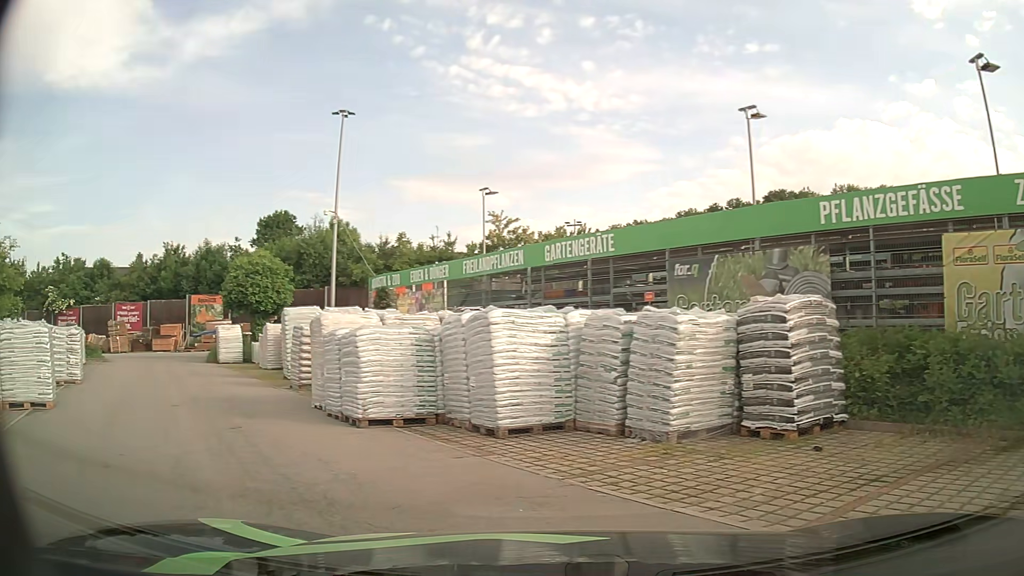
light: Day
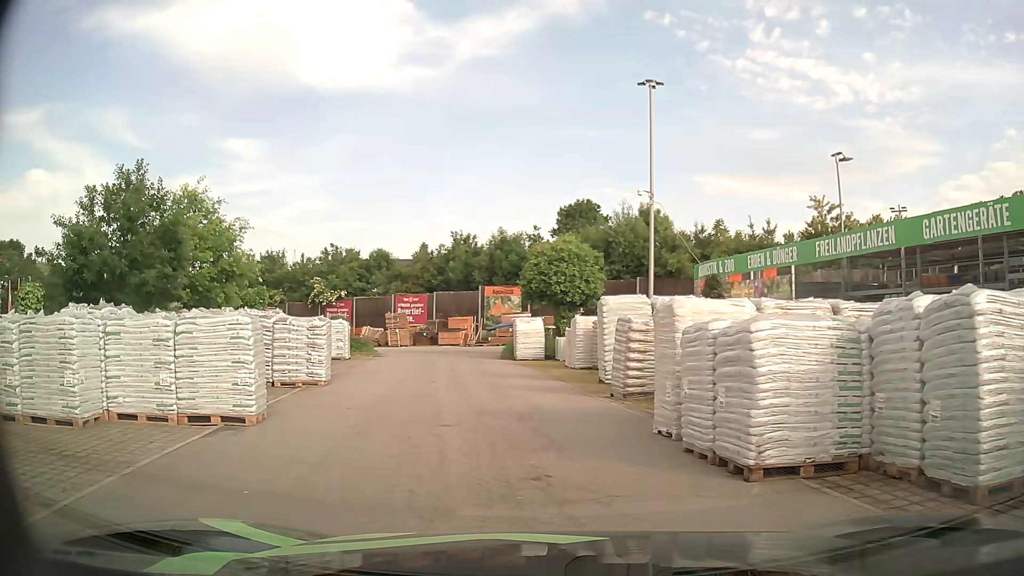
(-0.9, +3.7) m; -24°
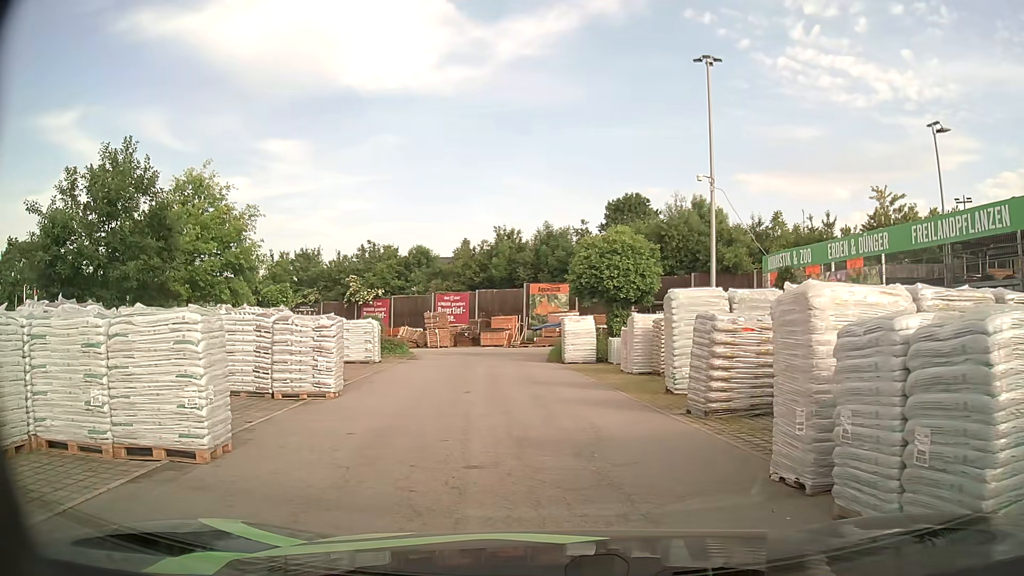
(-0.1, +2.8) m; -4°
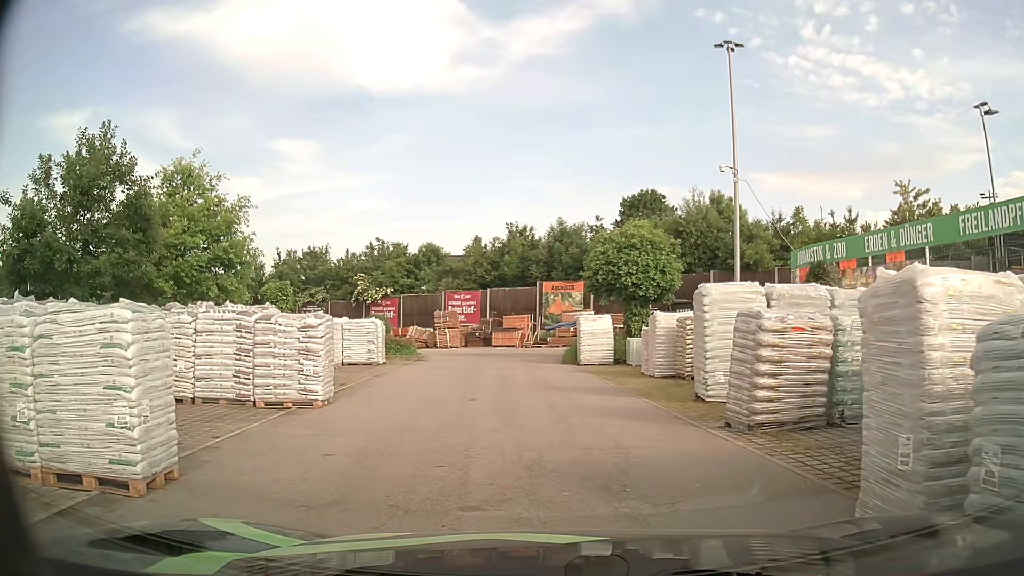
(0.0, +1.5) m; -1°
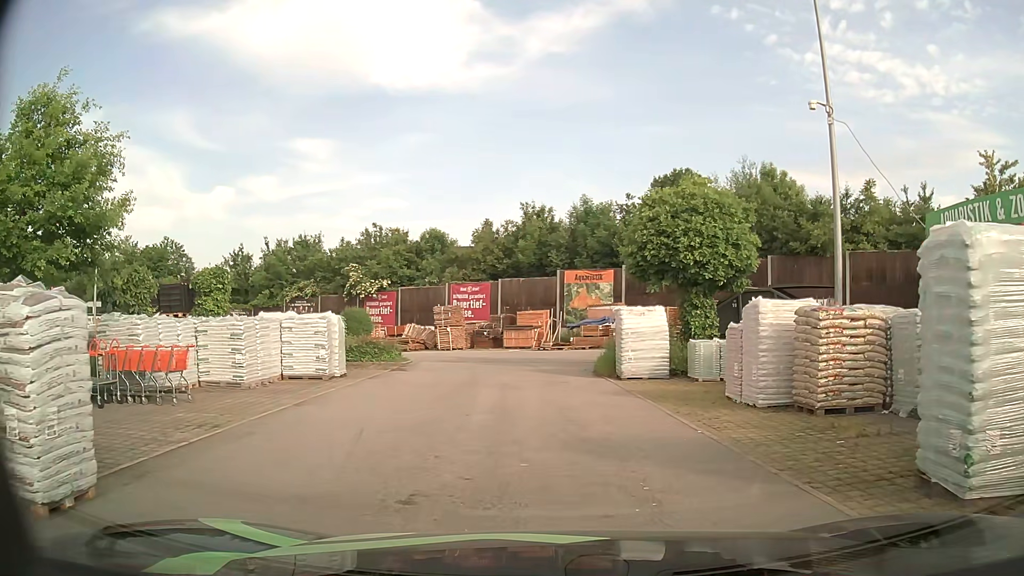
(-0.2, +7.5) m; -2°
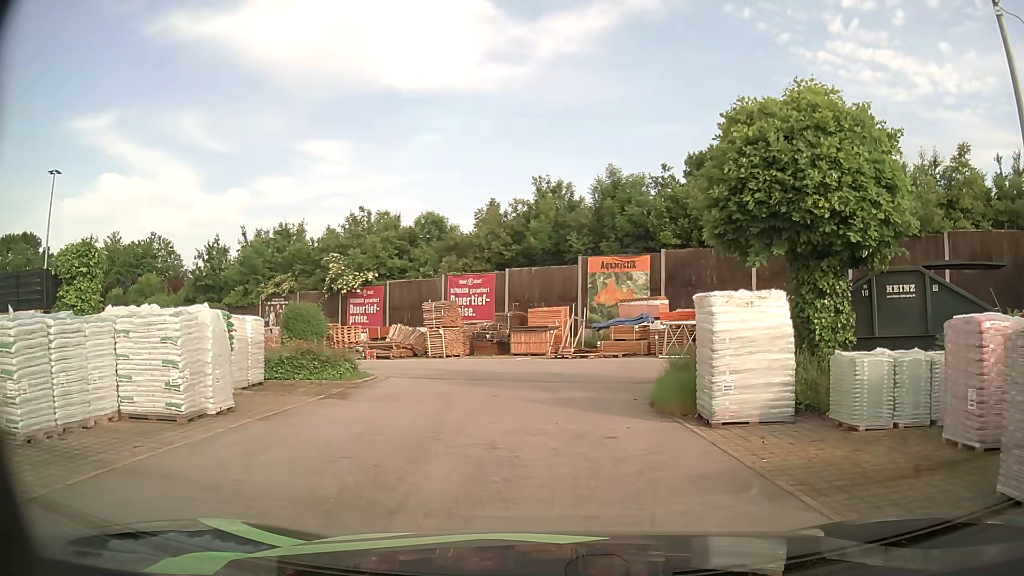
(-0.1, +7.8) m; -2°
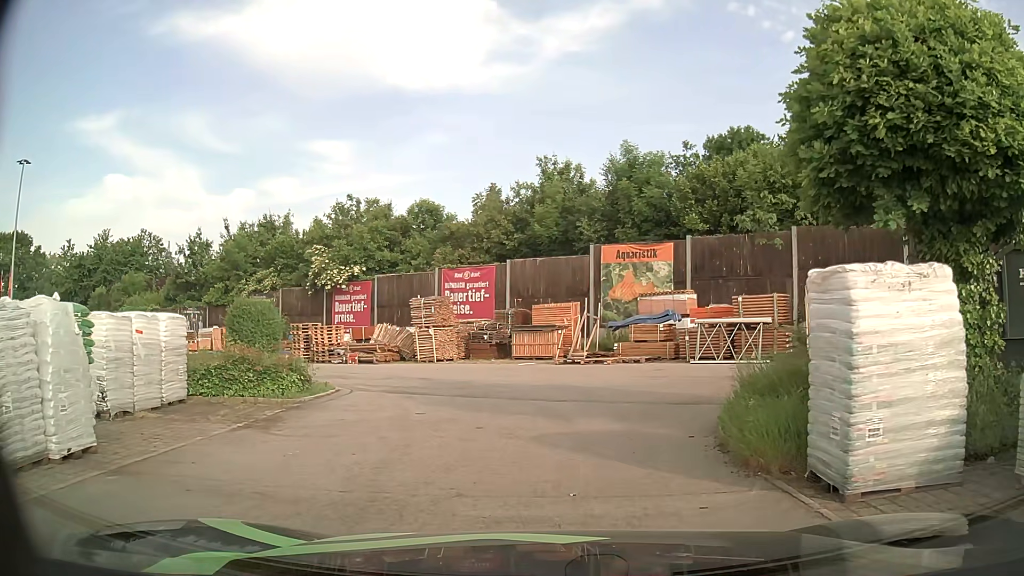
(0.0, +4.0) m; 0°
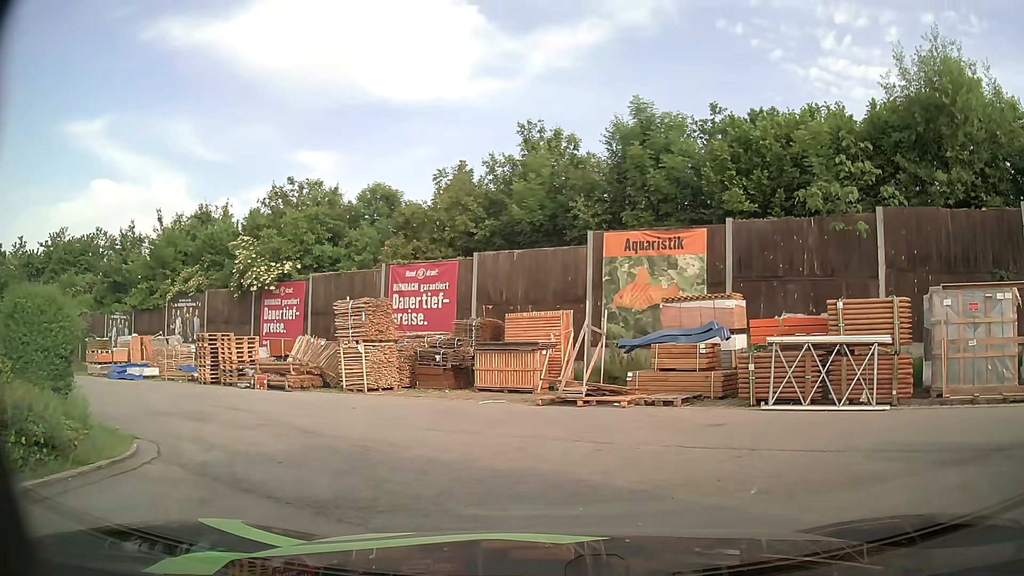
(0.0, +7.5) m; 0°
